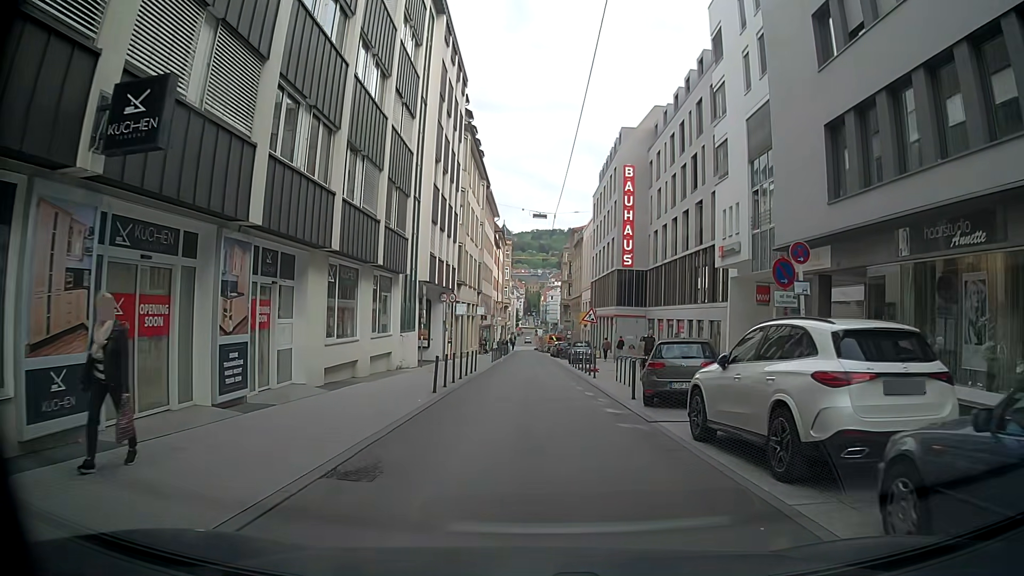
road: residential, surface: asphalt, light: Day
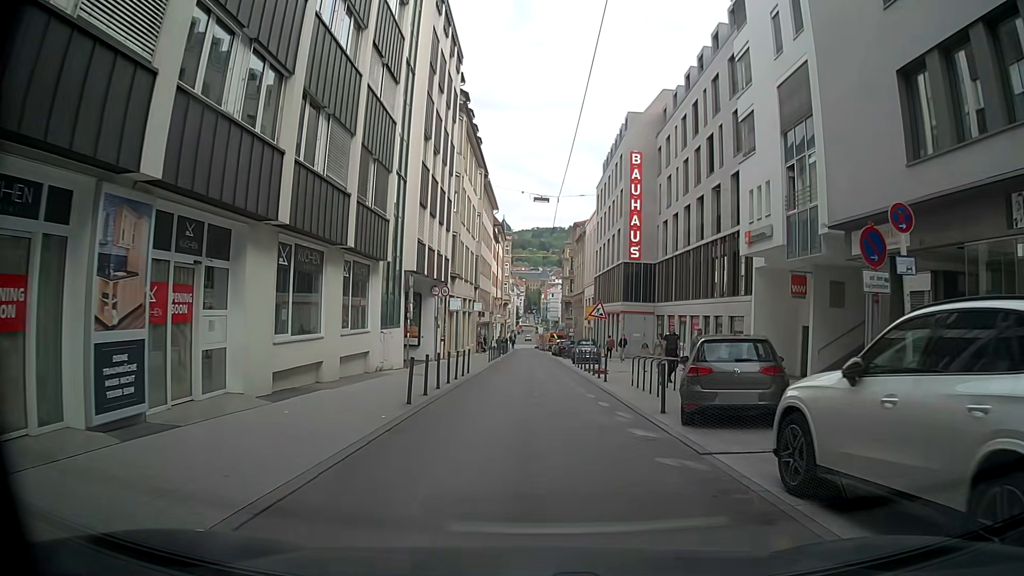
(0.0, +3.6) m; 0°
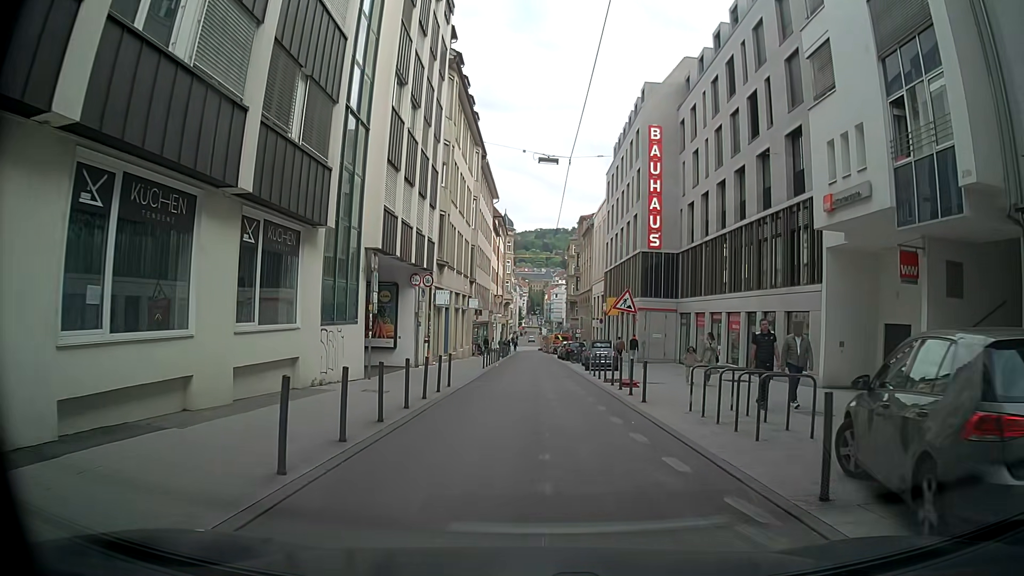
(0.0, +7.0) m; 0°
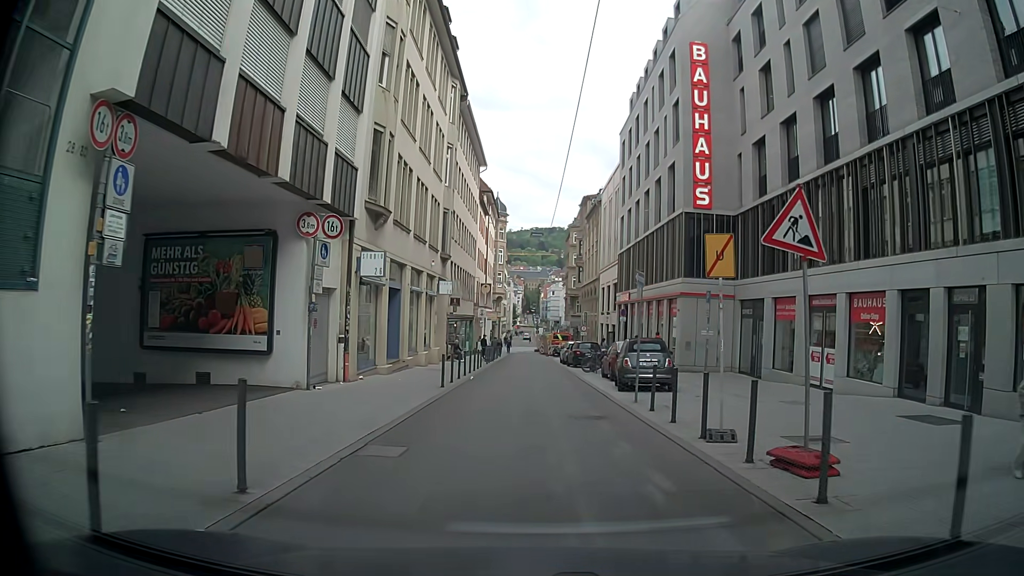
(+0.2, +13.7) m; +2°
